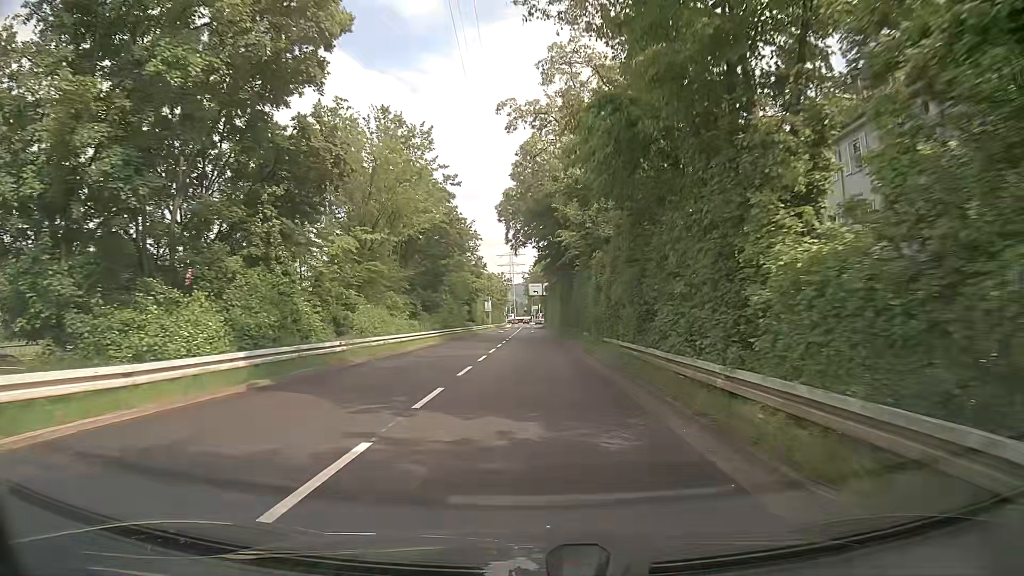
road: trunk_link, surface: asphalt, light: Day
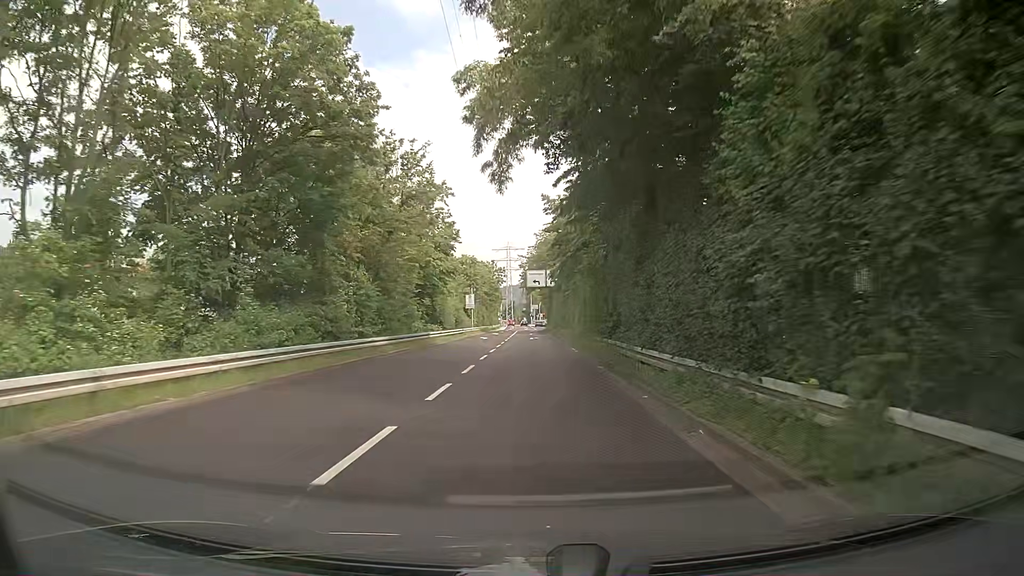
(+0.1, +29.0) m; +1°
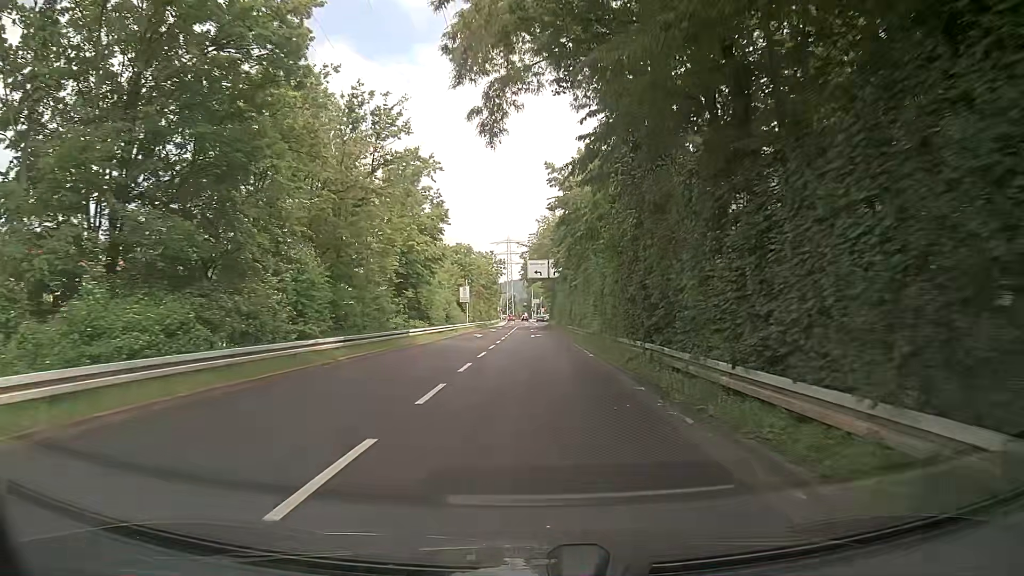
(-0.1, +7.2) m; -1°
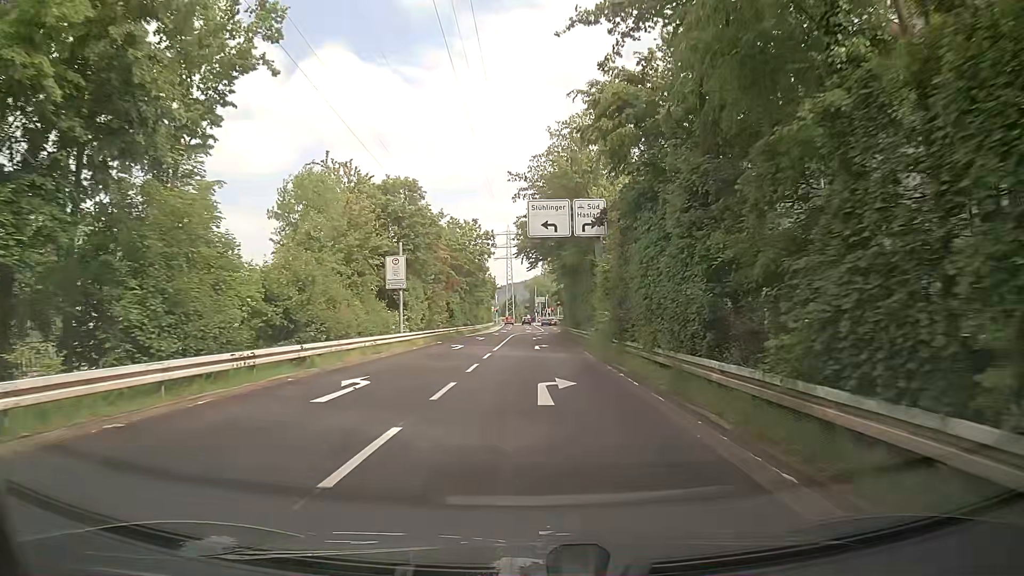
(+0.1, +35.2) m; 0°
(0, +10) (0, +20) (0, +30) (0, +40) (0, +50) (0, +60) (+2, +70) (+3, +80) (+3, +90) (+3, +100) m
